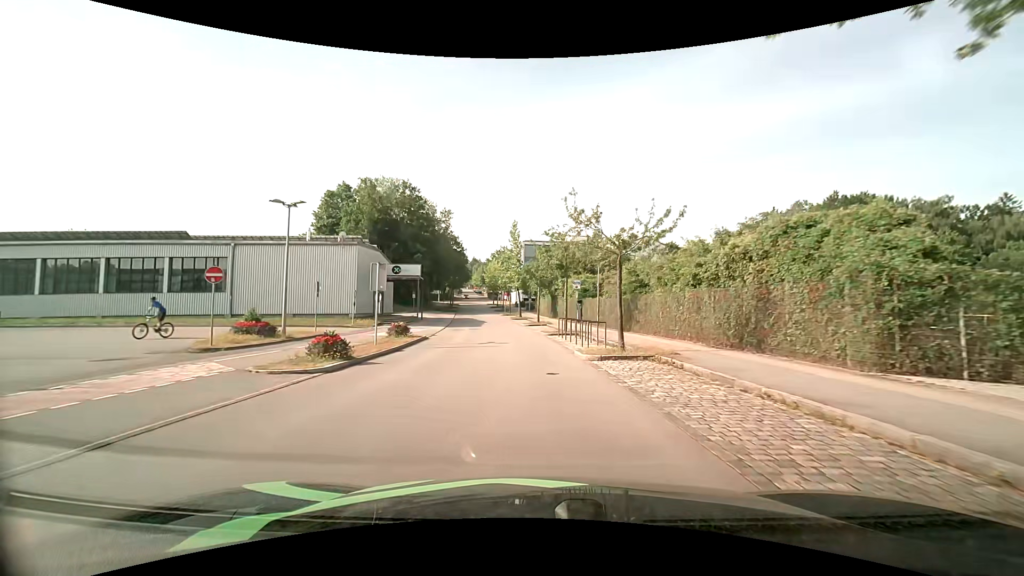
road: residential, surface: asphalt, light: Day
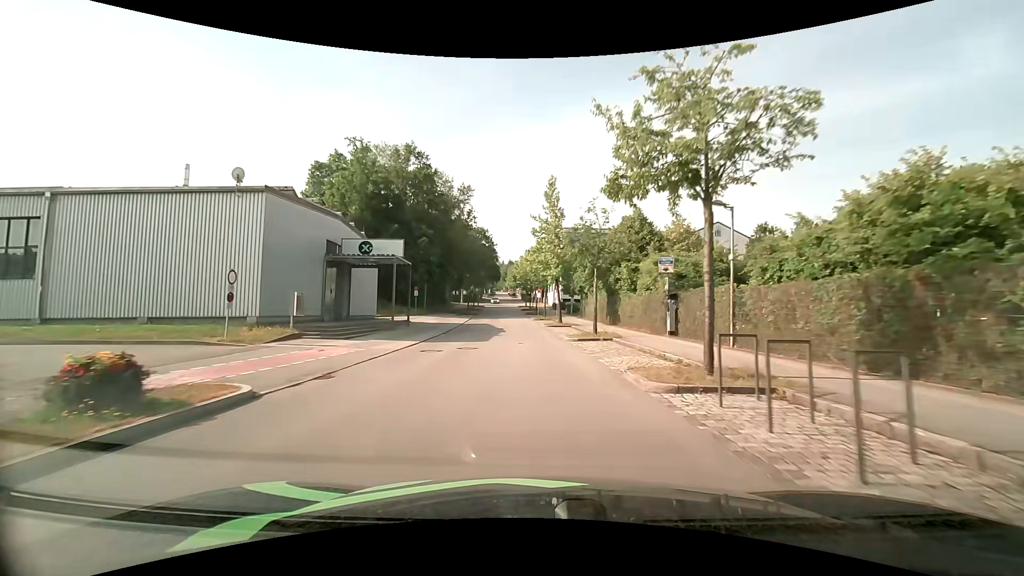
(-0.7, +20.0) m; -4°
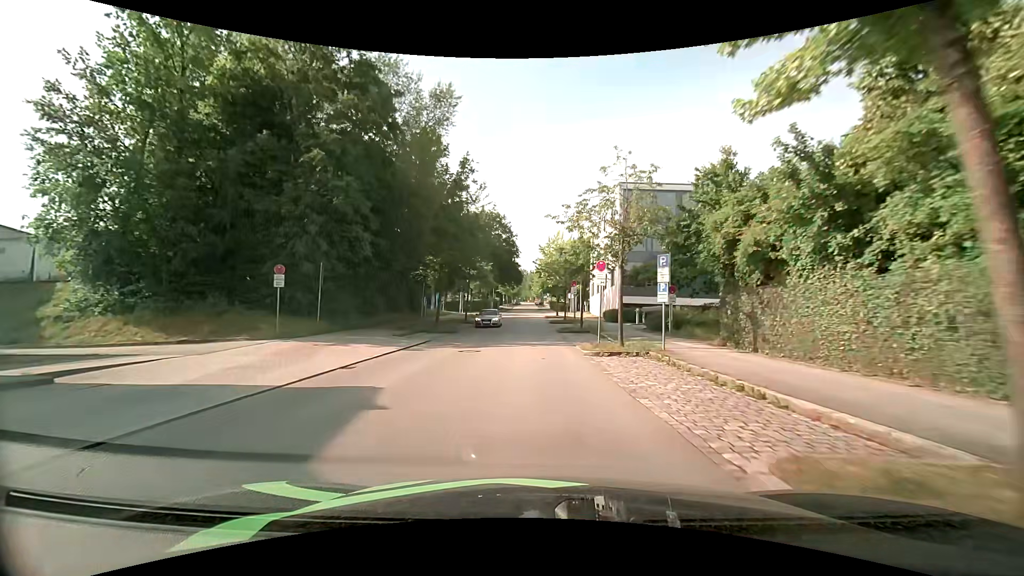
(-0.9, +34.8) m; -3°
(0, +10) (0, +20) (0, +30) (0, +40) (-1, +50) (-1, +60) (-1, +70) (-1, +80) (-1, +90) (-2, +100) m
